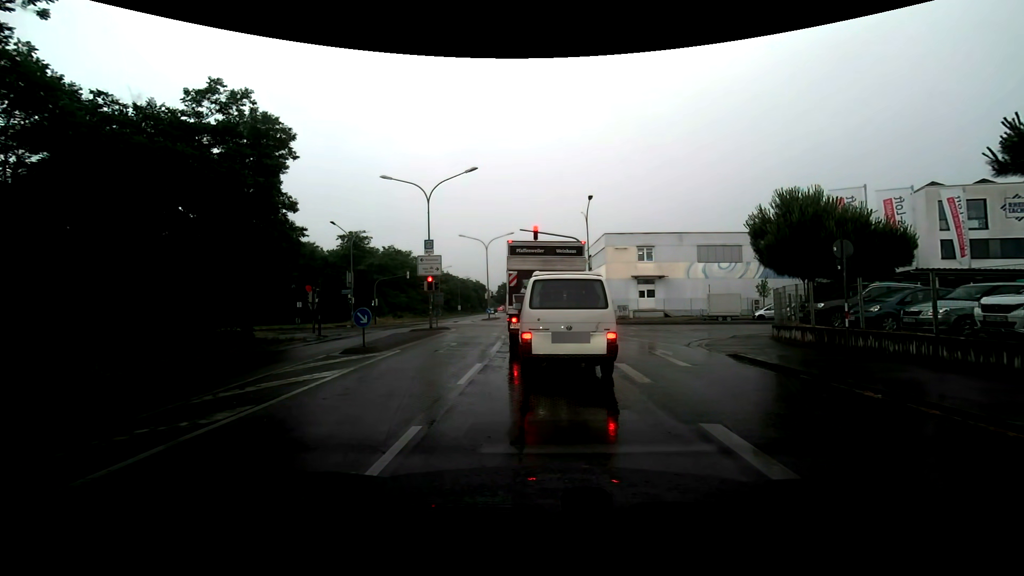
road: secondary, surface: asphalt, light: Day
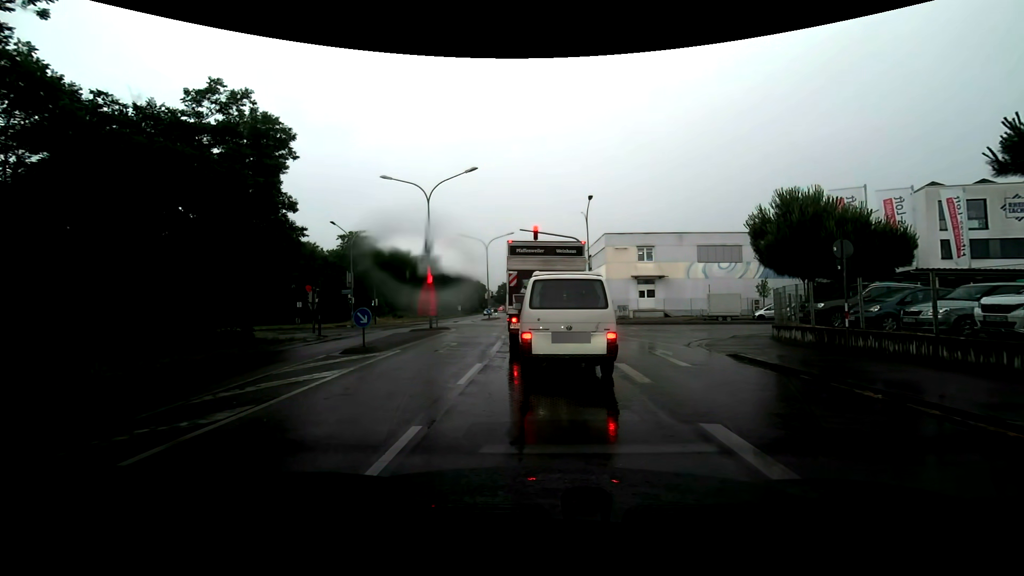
(0.0, 0.0) m; 0°
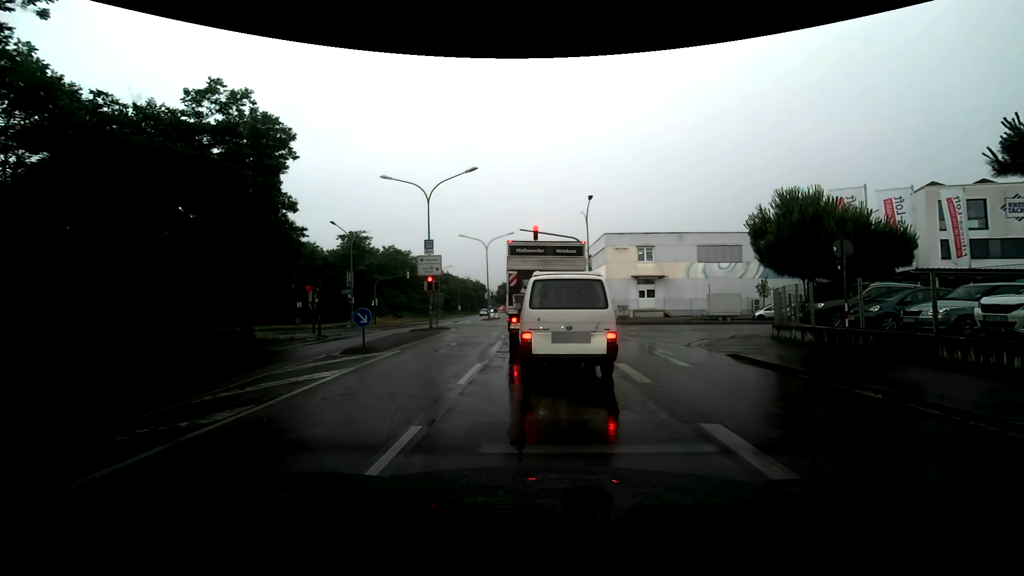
(0.0, 0.0) m; 0°
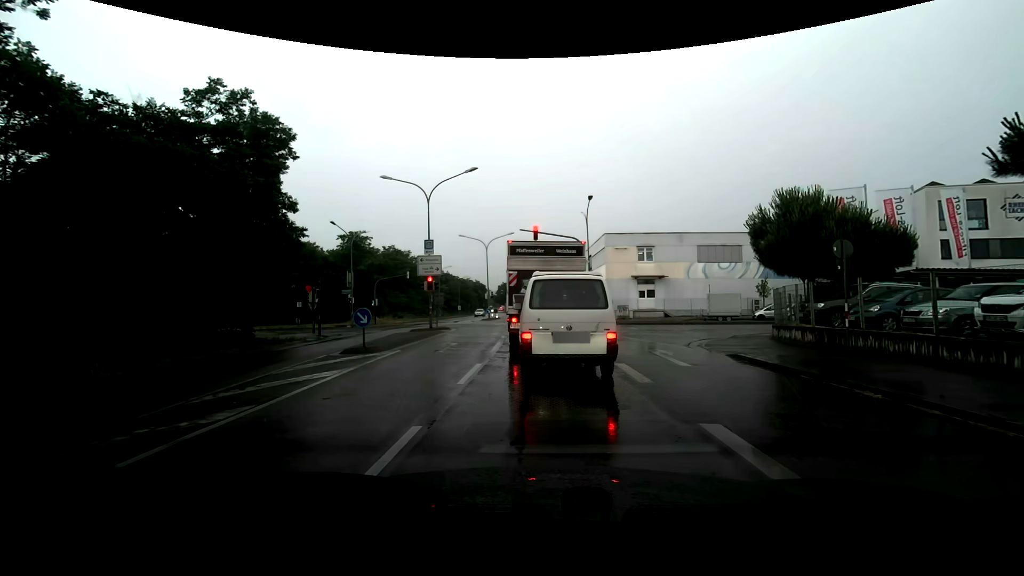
(0.0, 0.0) m; 0°
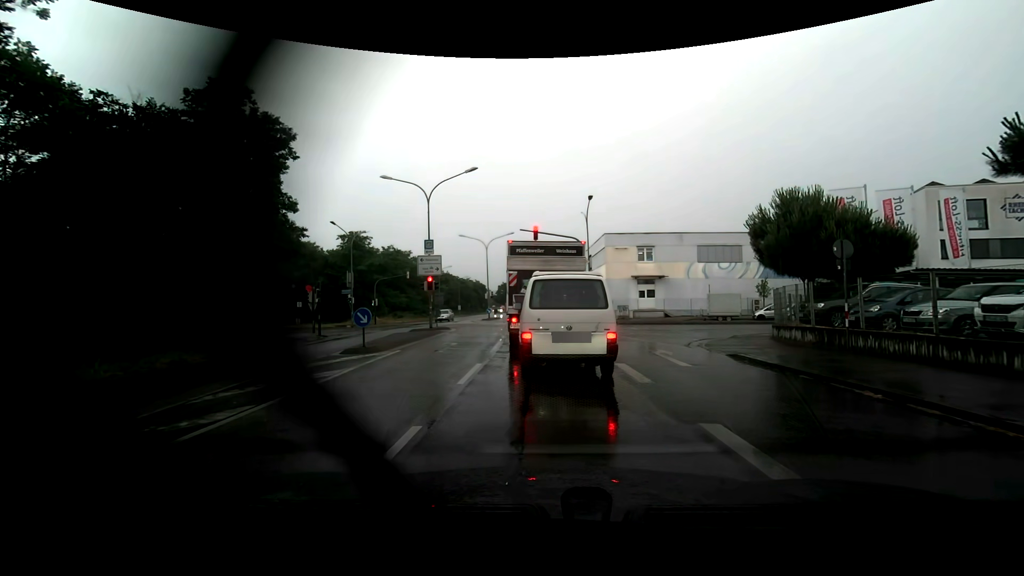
(0.0, 0.0) m; 0°
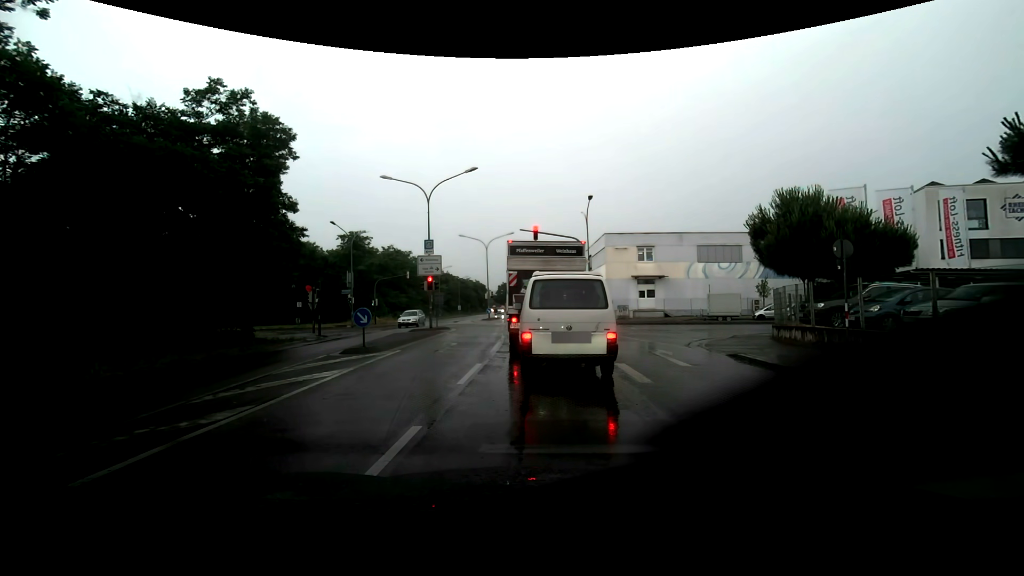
(0.0, 0.0) m; 0°
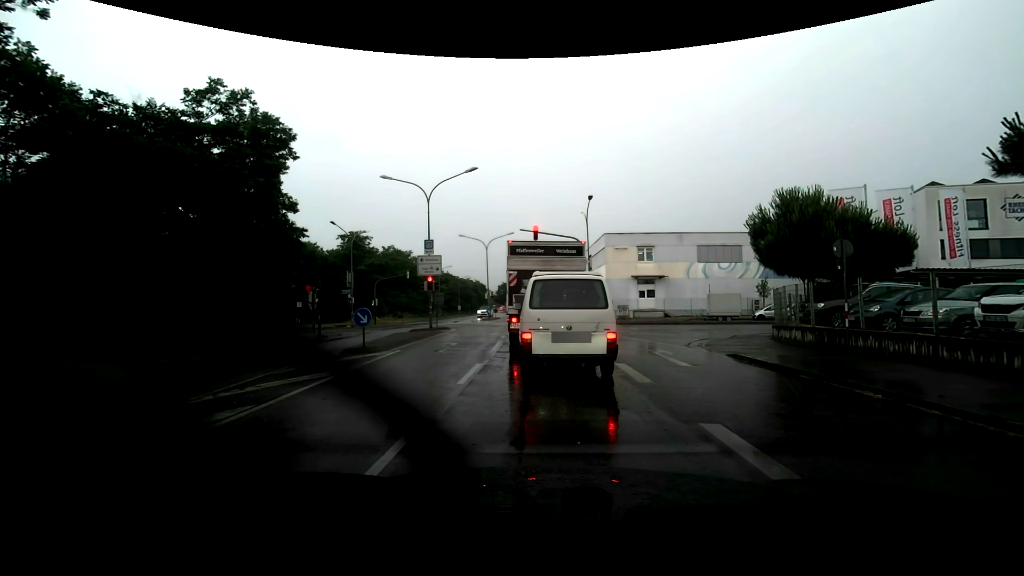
(0.0, 0.0) m; 0°
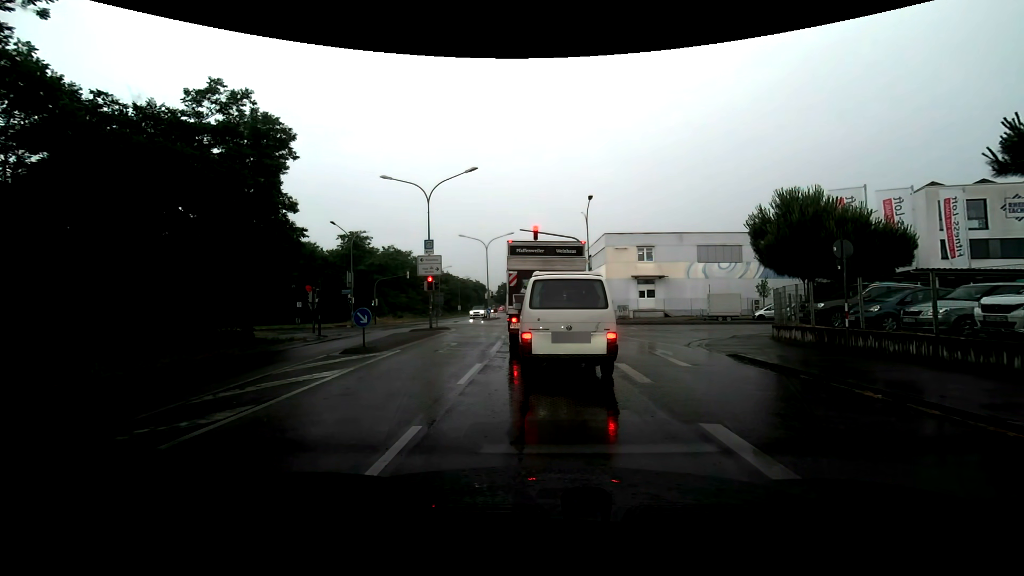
(0.0, 0.0) m; 0°
(0, +10) (0, +20) (0, +30) (-1, +40) (-1, +50) (-2, +60) (-2, +70) (-2, +80) (-3, +90) (-4, +100) m
